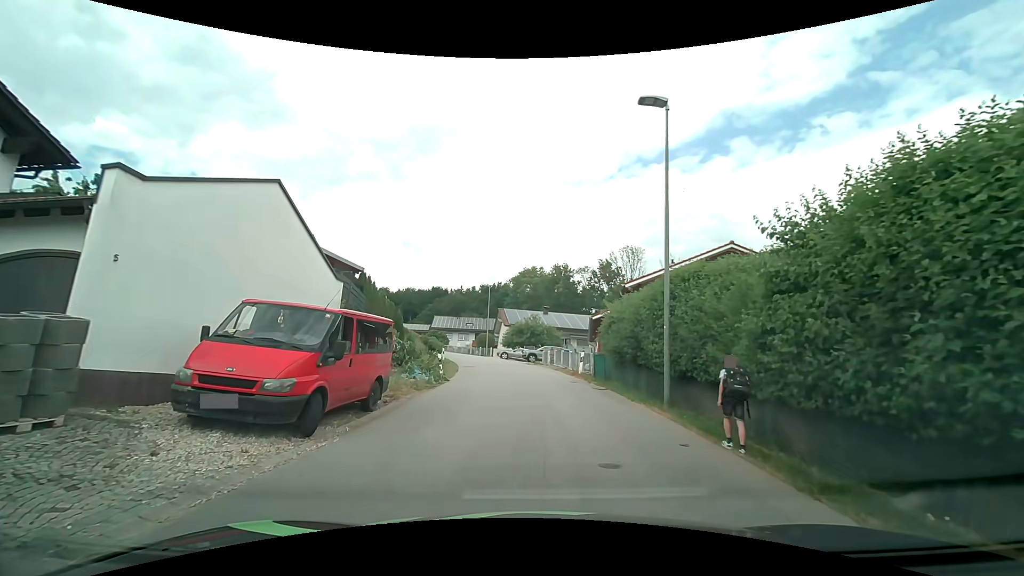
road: tertiary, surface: asphalt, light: Day
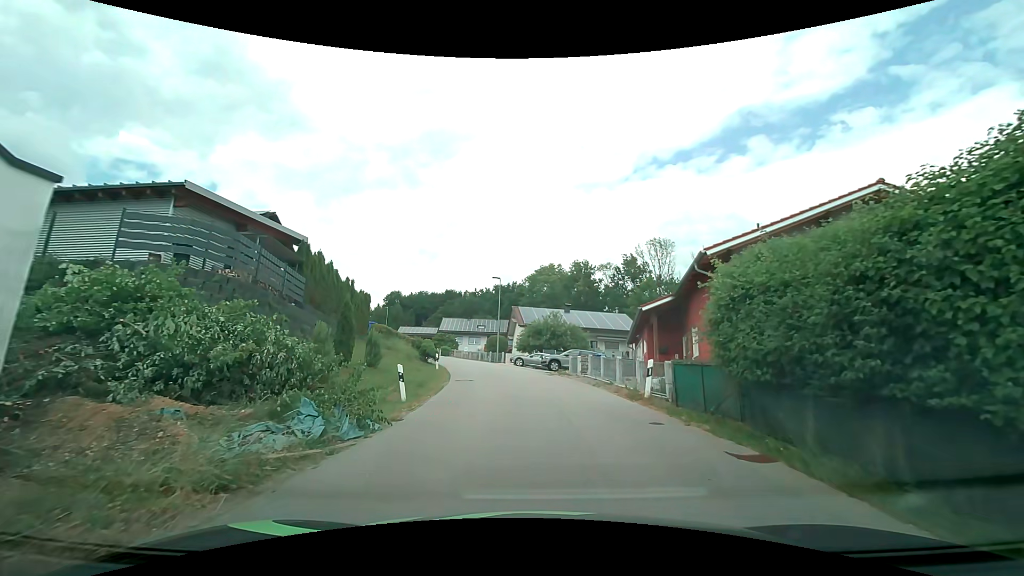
(-0.3, +10.2) m; -2°
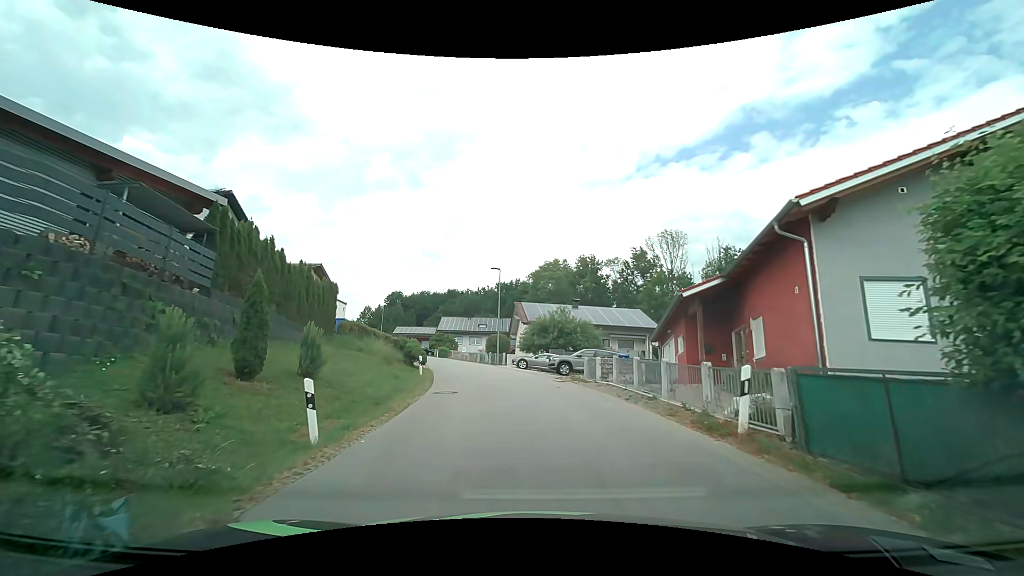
(0.0, +5.8) m; -1°
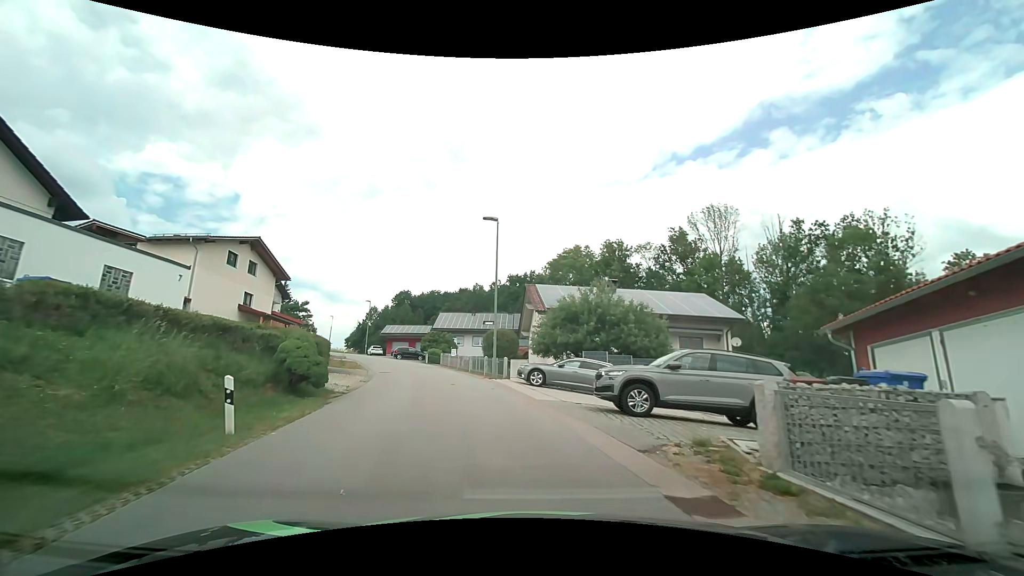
(0.0, +16.8) m; -2°
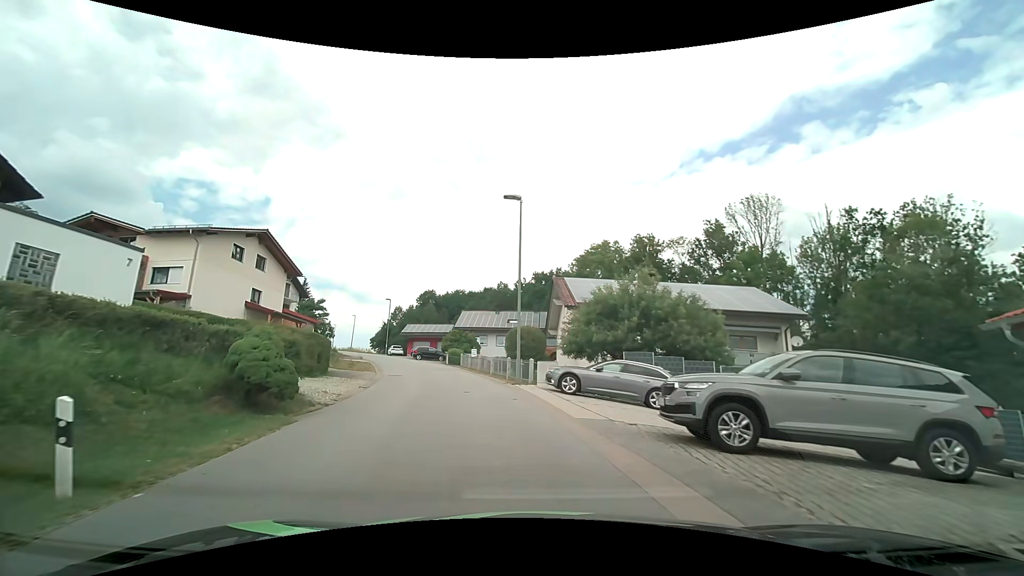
(-0.1, +3.7) m; -3°
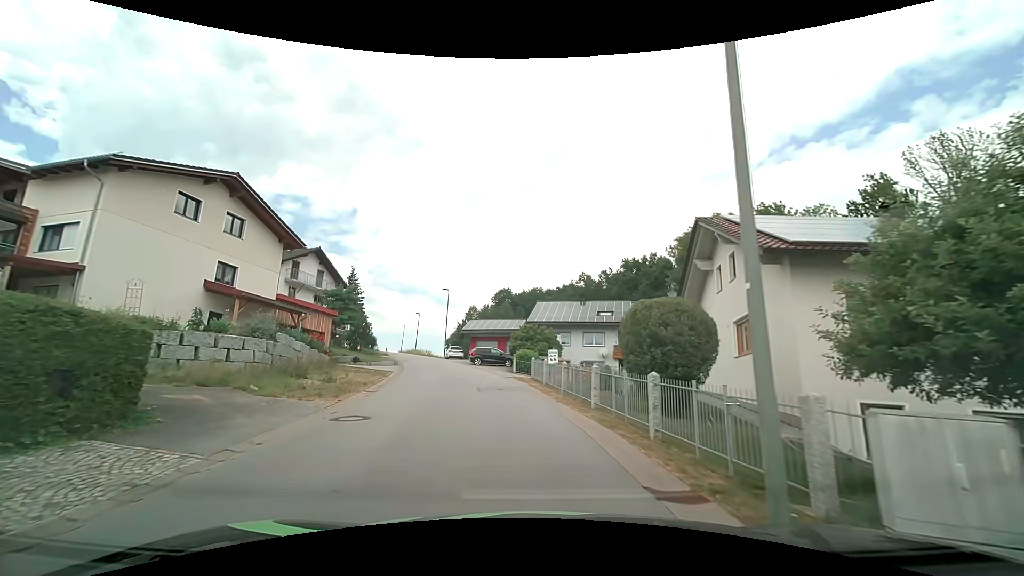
(-1.5, +16.0) m; -9°
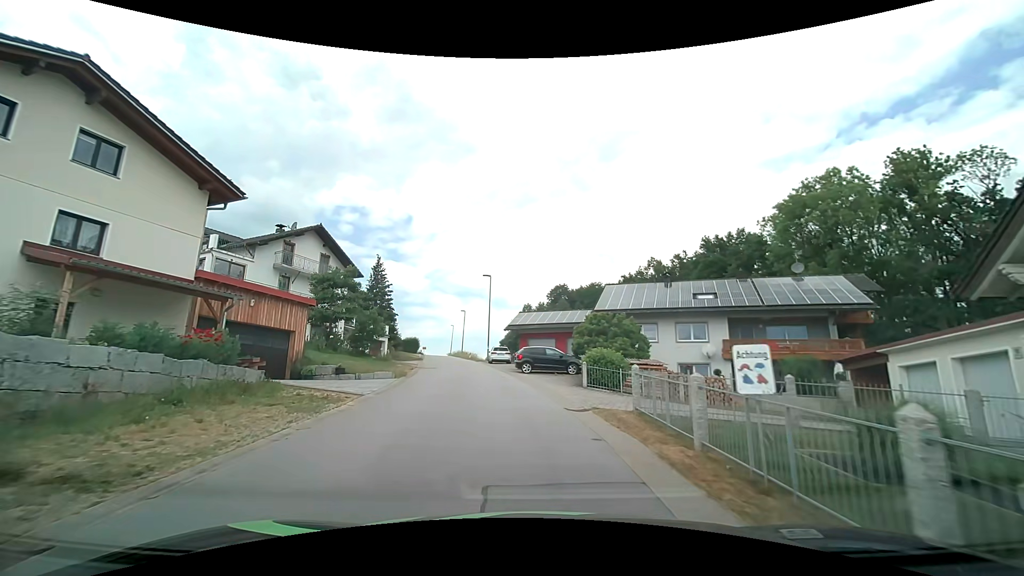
(-0.8, +13.1) m; -7°
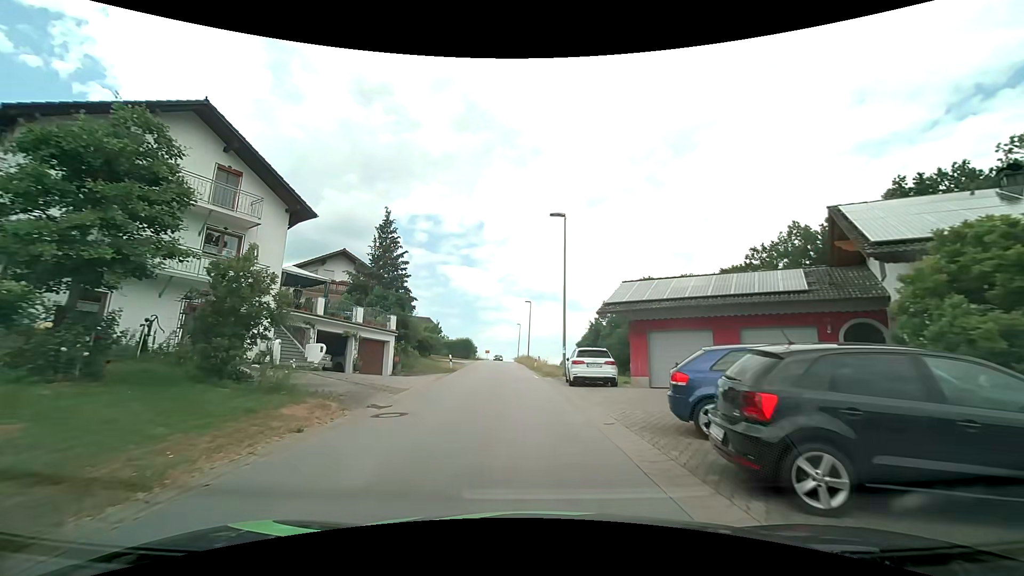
(-1.6, +22.4) m; -8°
(0, +10) (-1, +20) (-1, +30) (-2, +40) (-2, +50) (-3, +60) (-4, +70) (-4, +80) (-5, +90) (-6, +100) m
